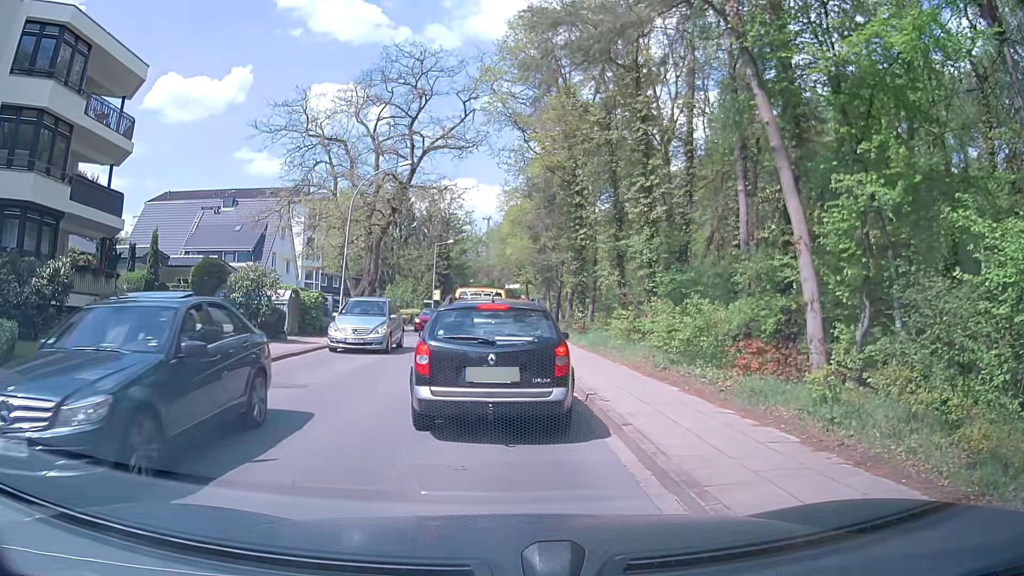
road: tertiary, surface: asphalt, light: Day
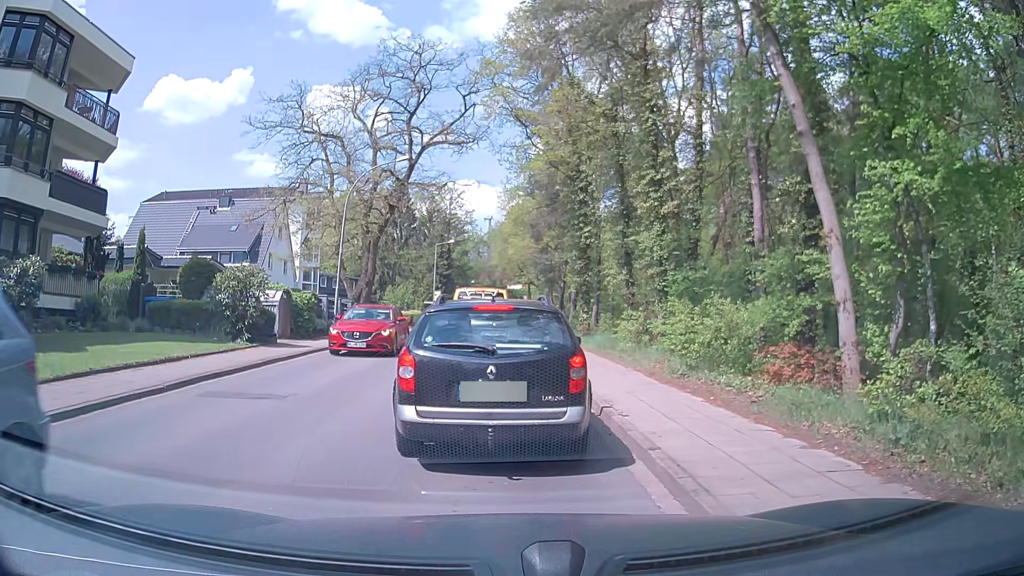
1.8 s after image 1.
(0.0, +1.2) m; 0°
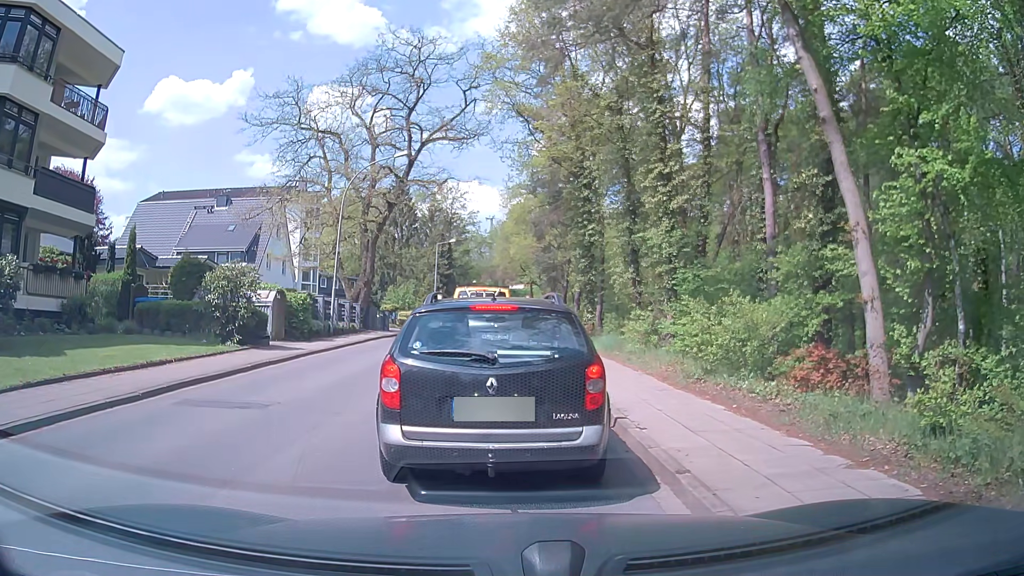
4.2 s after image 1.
(0.0, +0.9) m; 0°
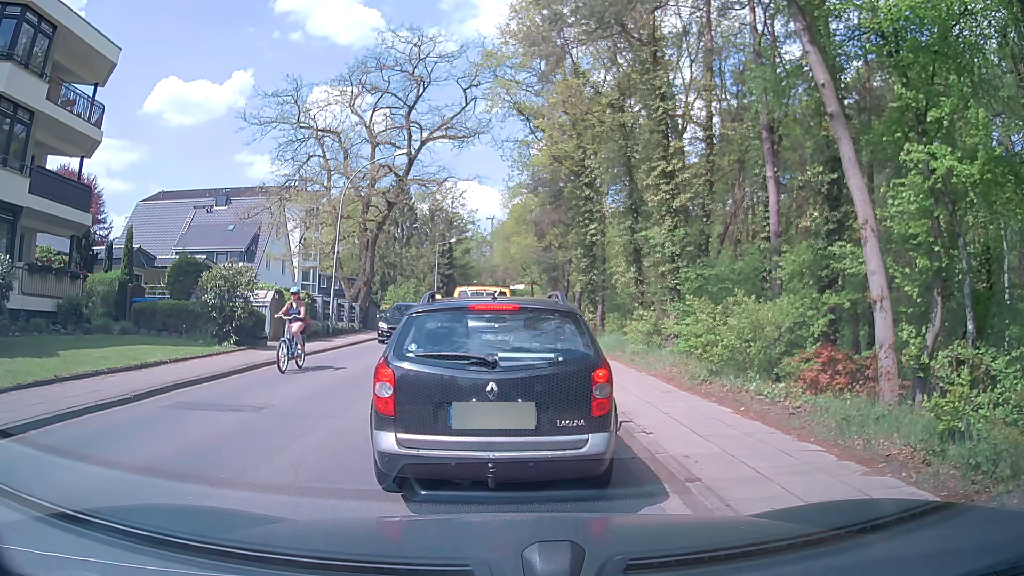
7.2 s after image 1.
(0.0, +0.3) m; 0°
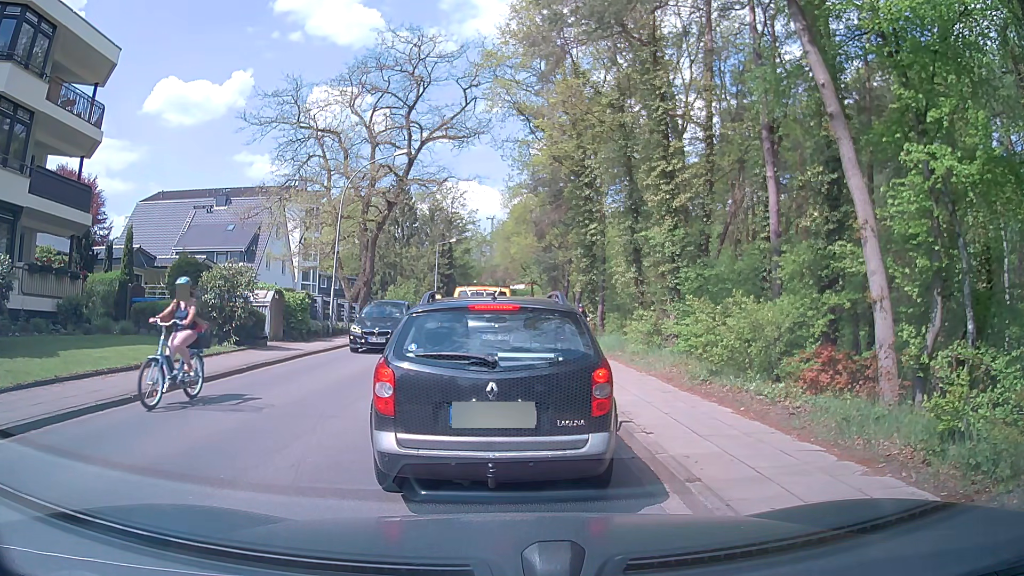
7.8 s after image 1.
(0.0, 0.0) m; 0°
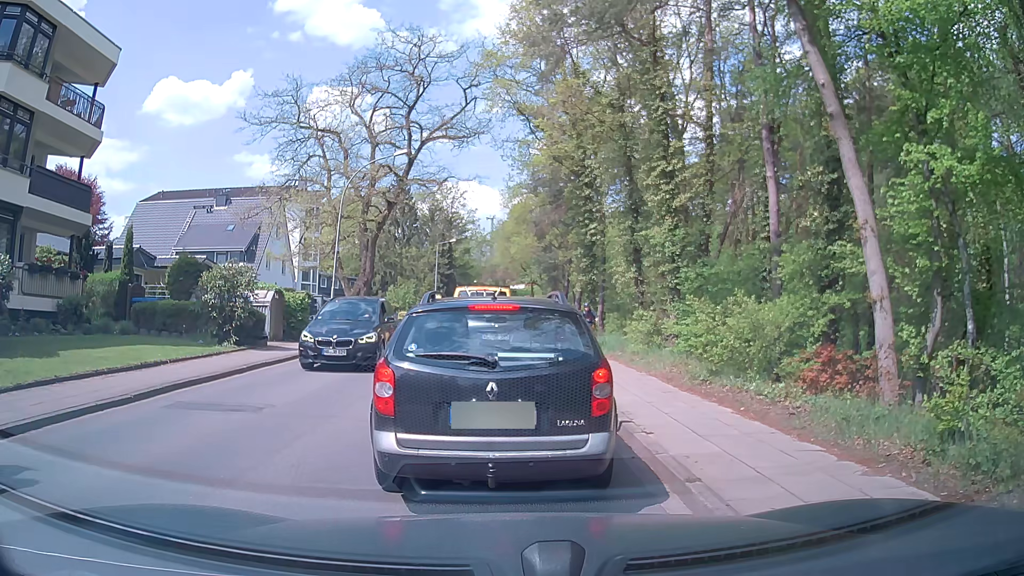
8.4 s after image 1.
(0.0, 0.0) m; 0°
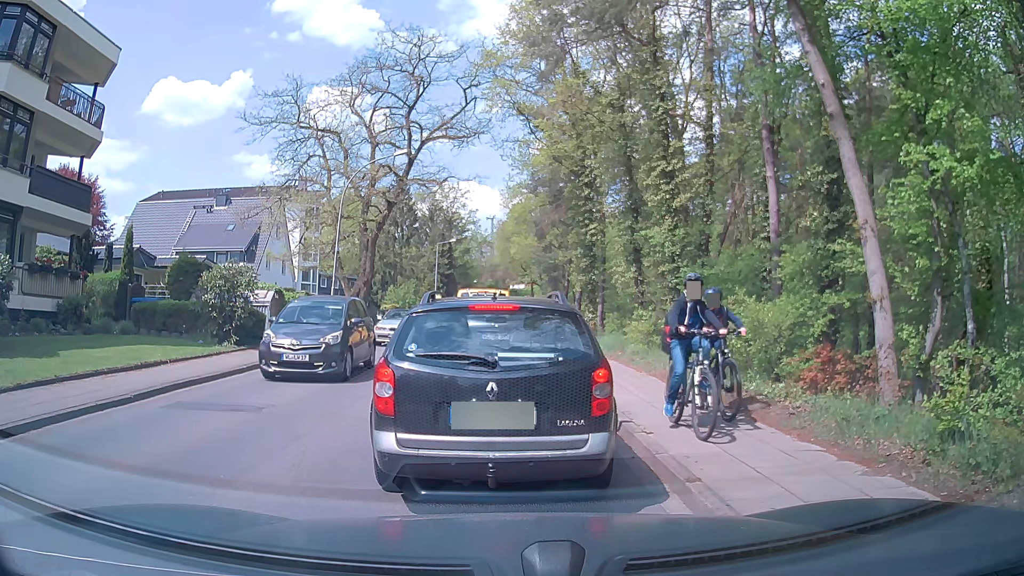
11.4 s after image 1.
(0.0, 0.0) m; 0°
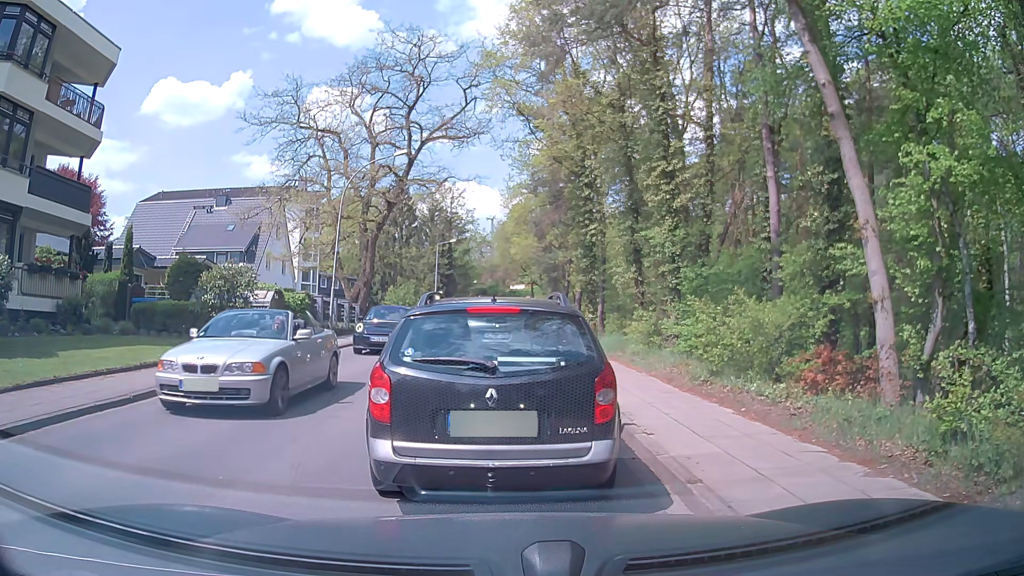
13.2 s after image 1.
(0.0, 0.0) m; 0°
